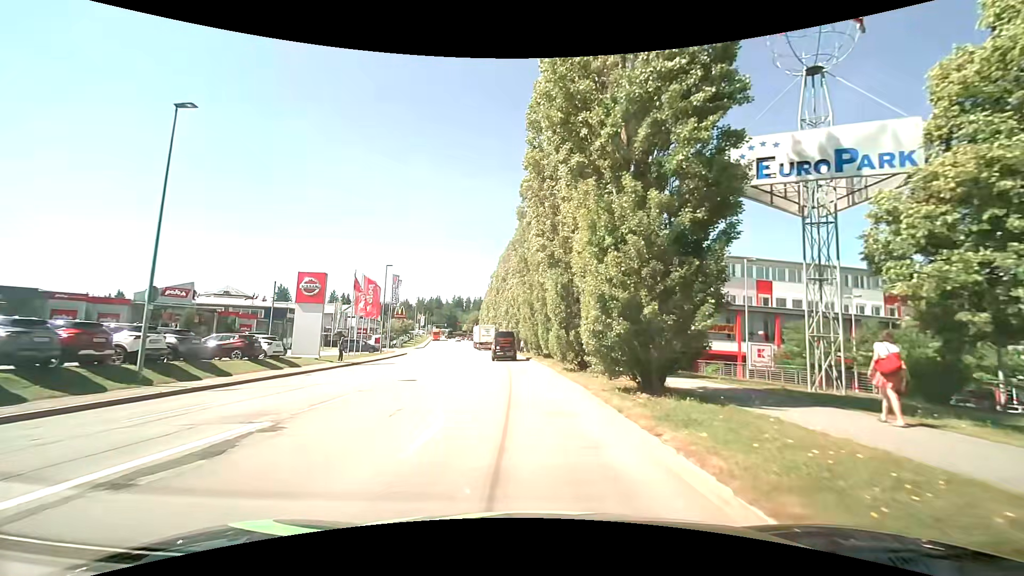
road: tertiary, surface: asphalt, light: Day
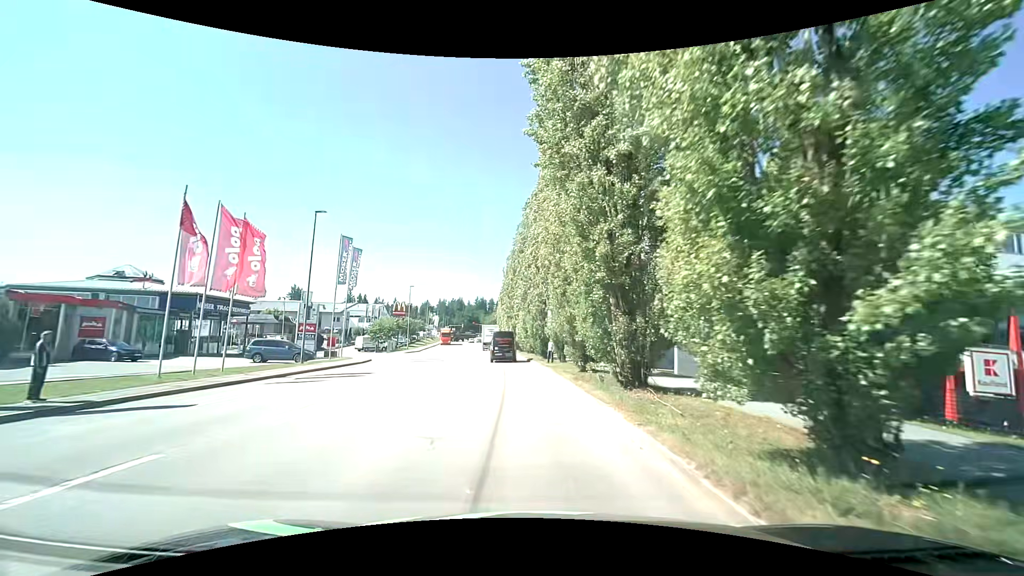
(-0.7, +25.2) m; -3°
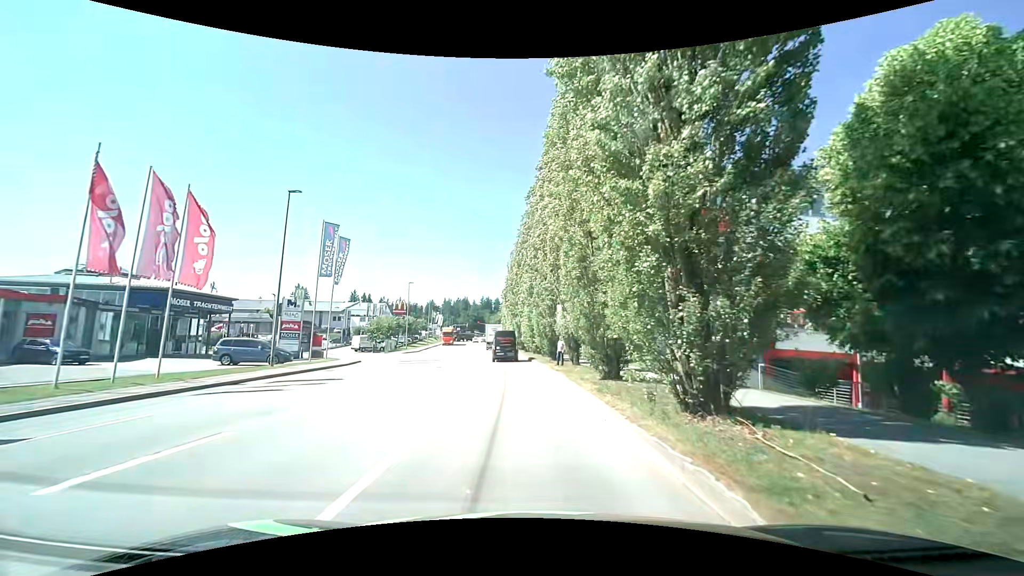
(0.0, +4.6) m; -1°
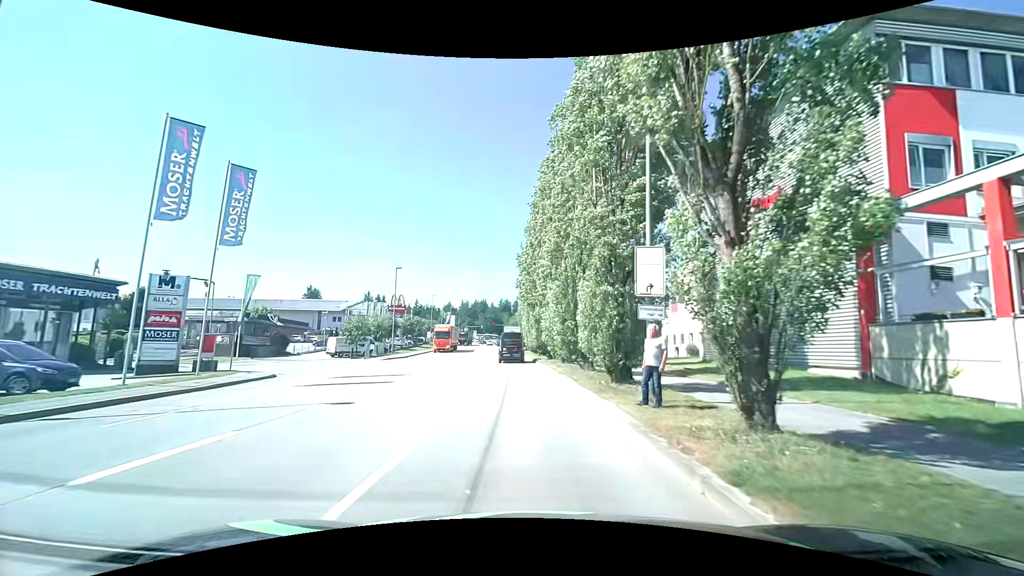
(-0.2, +17.8) m; -4°
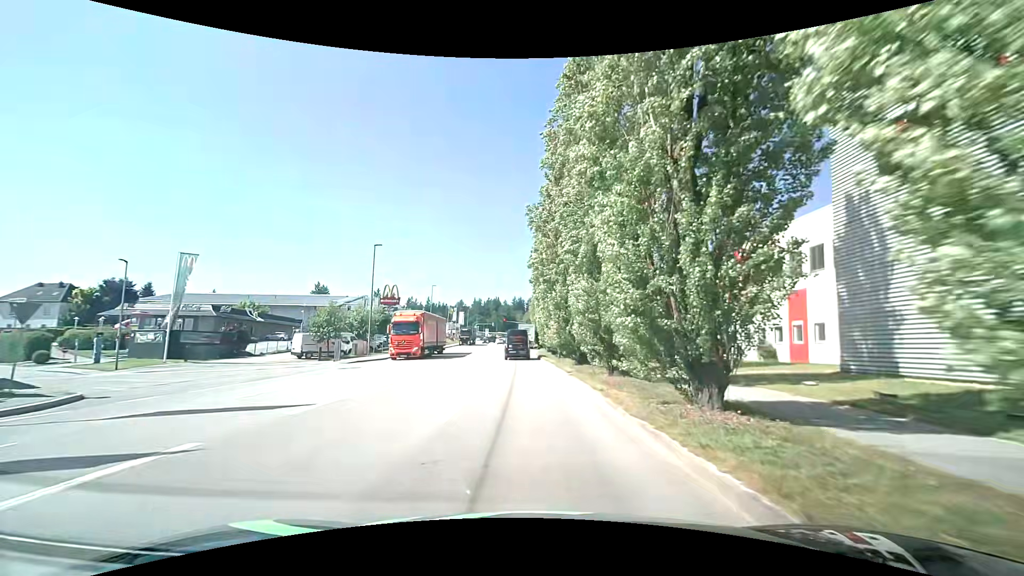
(+0.4, +13.4) m; +1°
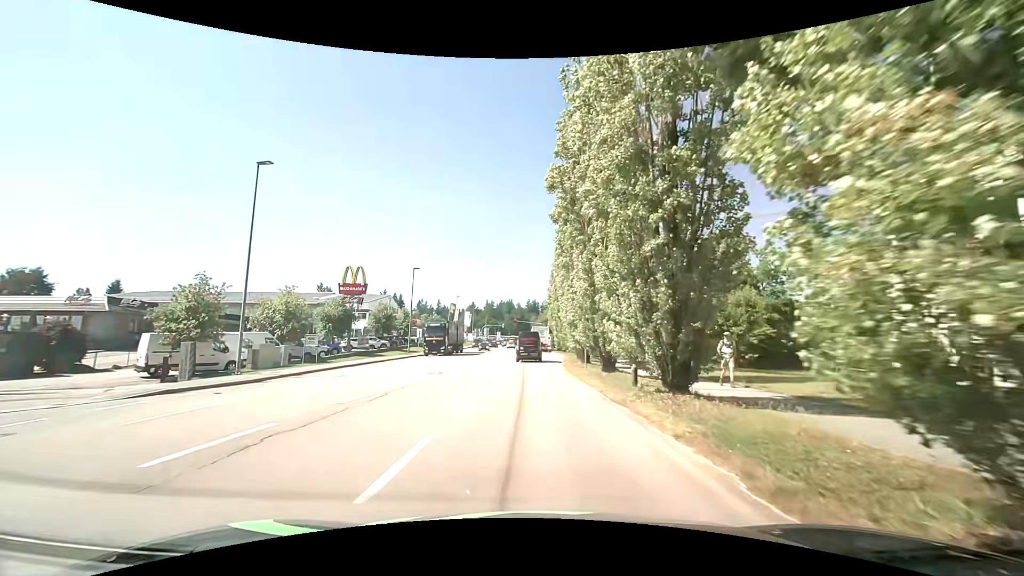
(-0.4, +22.3) m; -2°
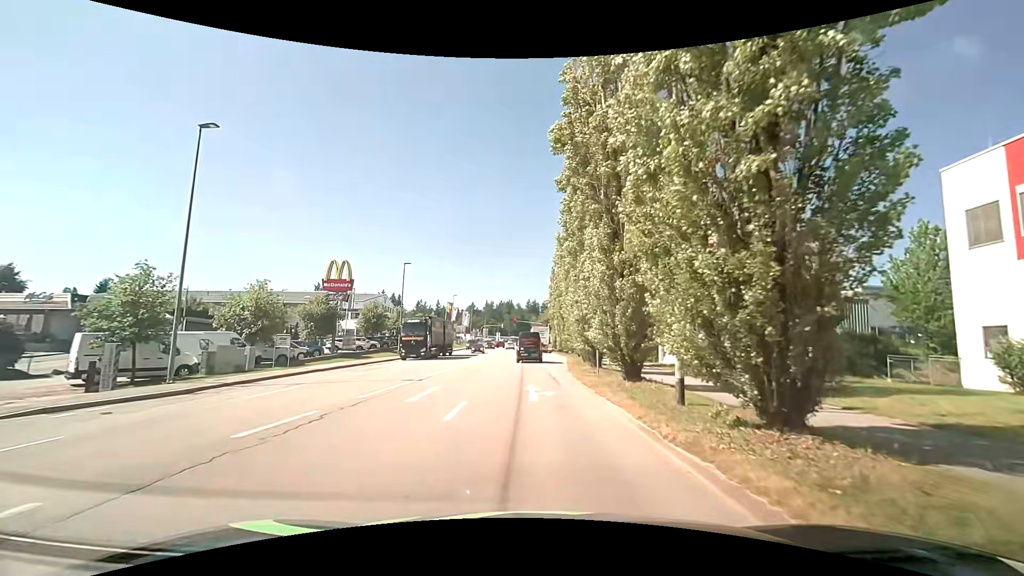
(0.0, +4.4) m; 0°
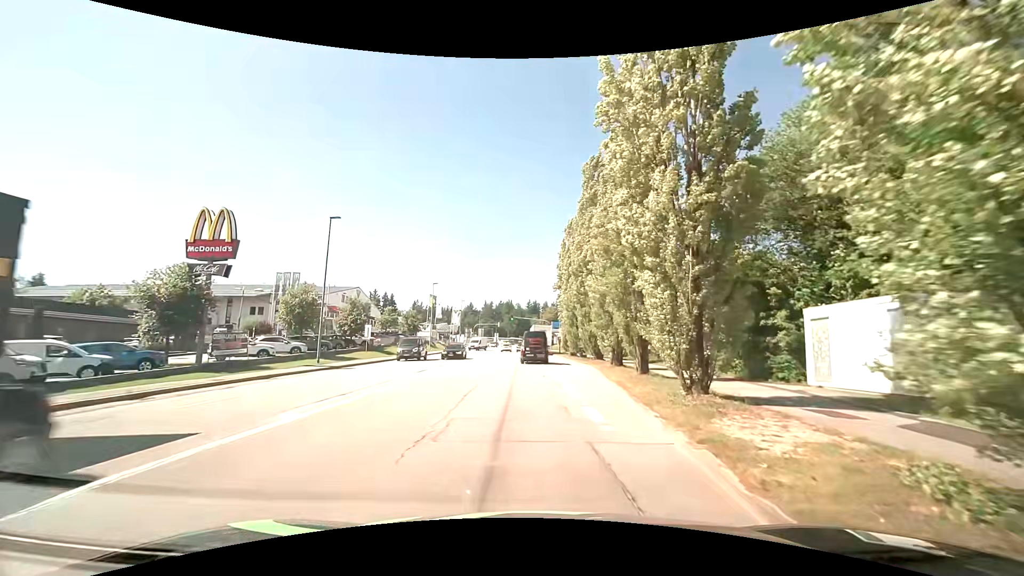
(0.0, +20.6) m; 0°
(0, +10) (+1, +20) (+2, +30) (+2, +40) (+2, +50) (+2, +60) (+2, +70) (+2, +80) (+1, +90) (+2, +100) m
